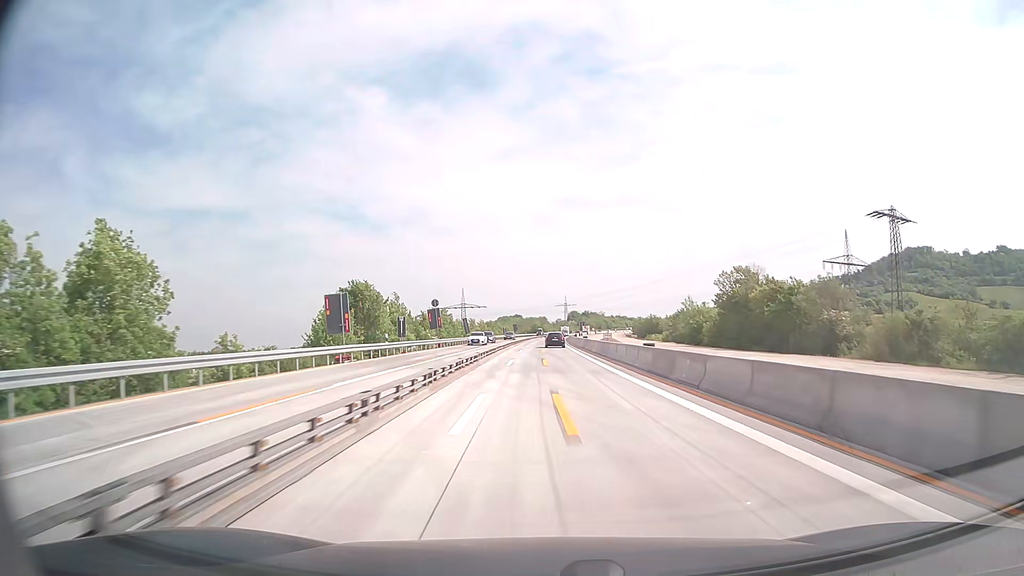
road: motorway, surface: concrete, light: Day
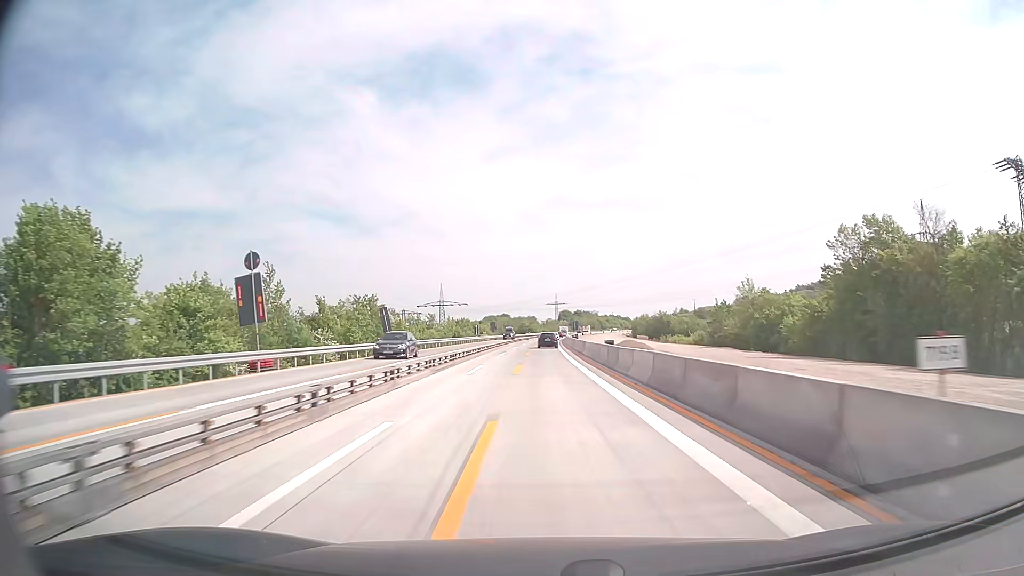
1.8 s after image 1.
(+0.4, +41.1) m; +1°
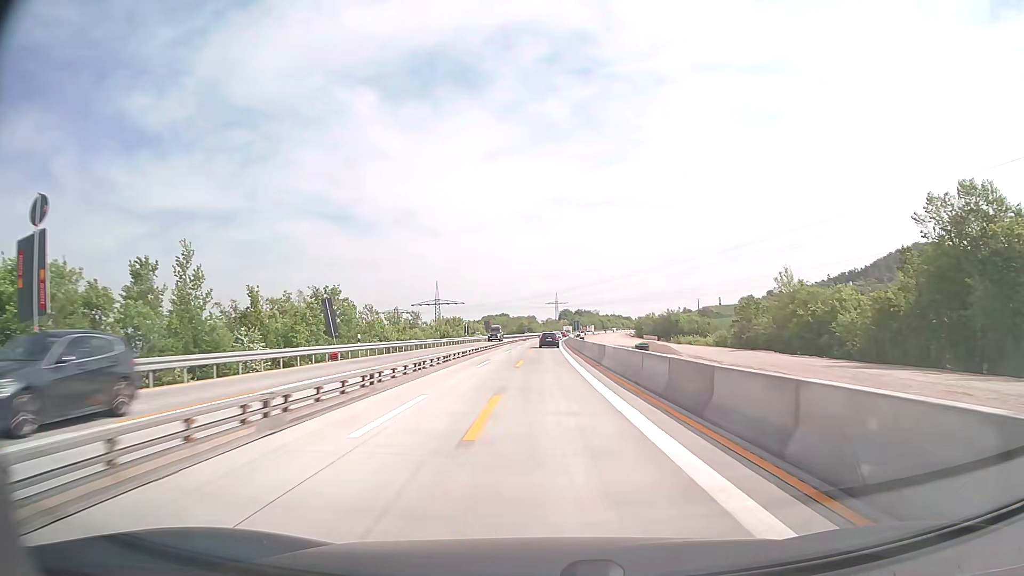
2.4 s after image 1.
(0.0, +13.5) m; 0°
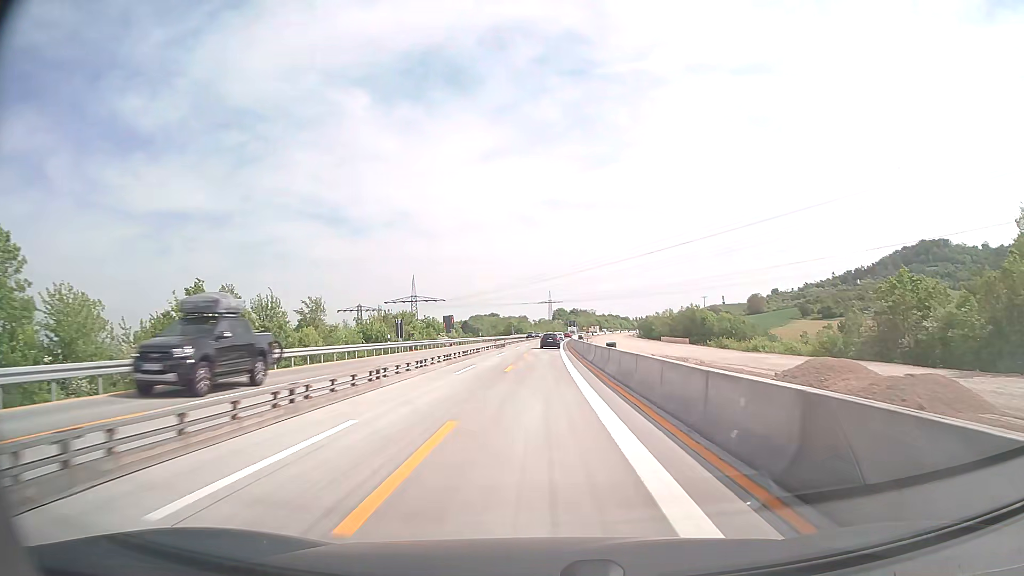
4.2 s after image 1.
(+0.2, +39.9) m; +1°
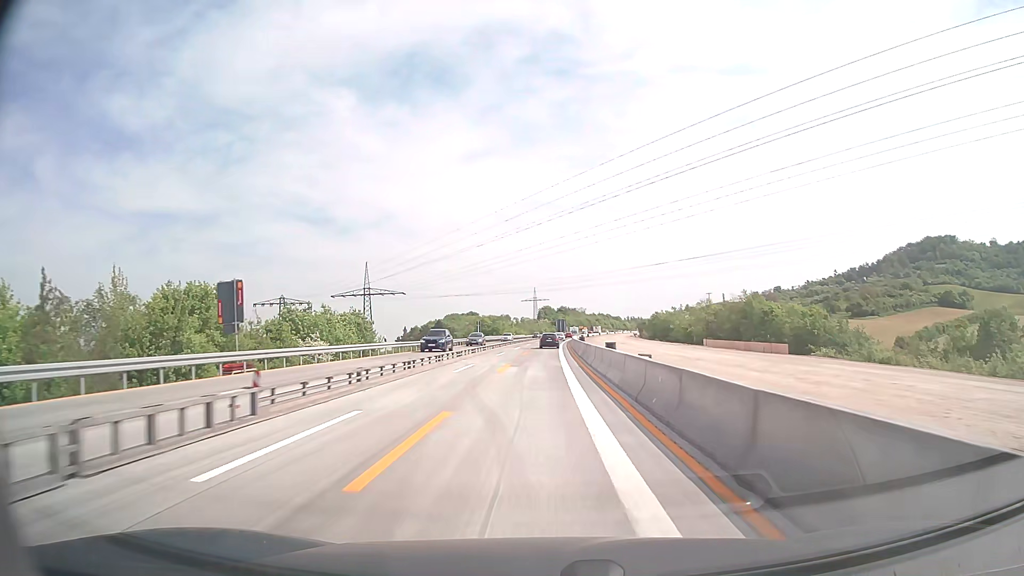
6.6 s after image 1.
(+0.5, +52.3) m; +1°
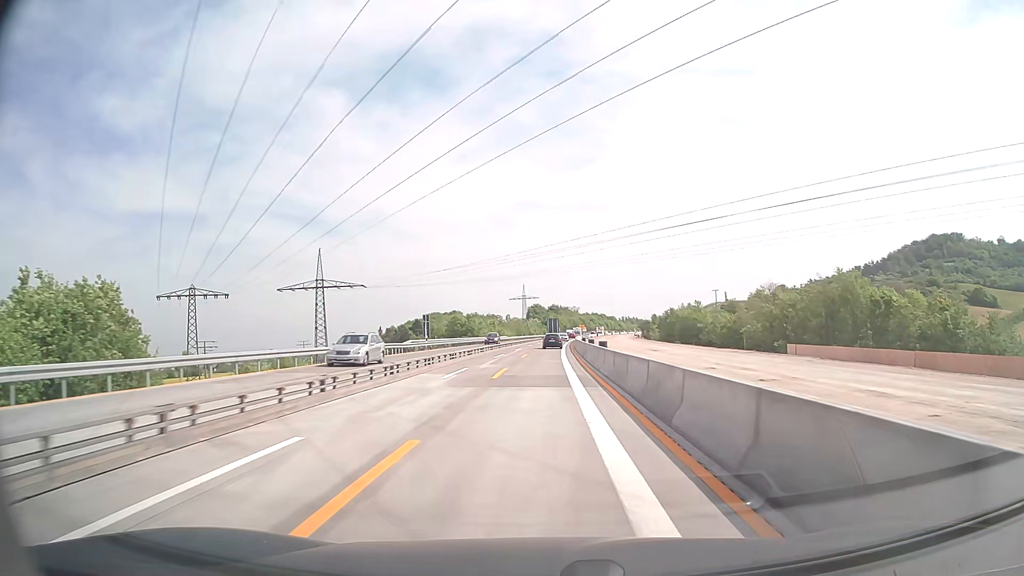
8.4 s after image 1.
(+0.2, +38.8) m; +1°
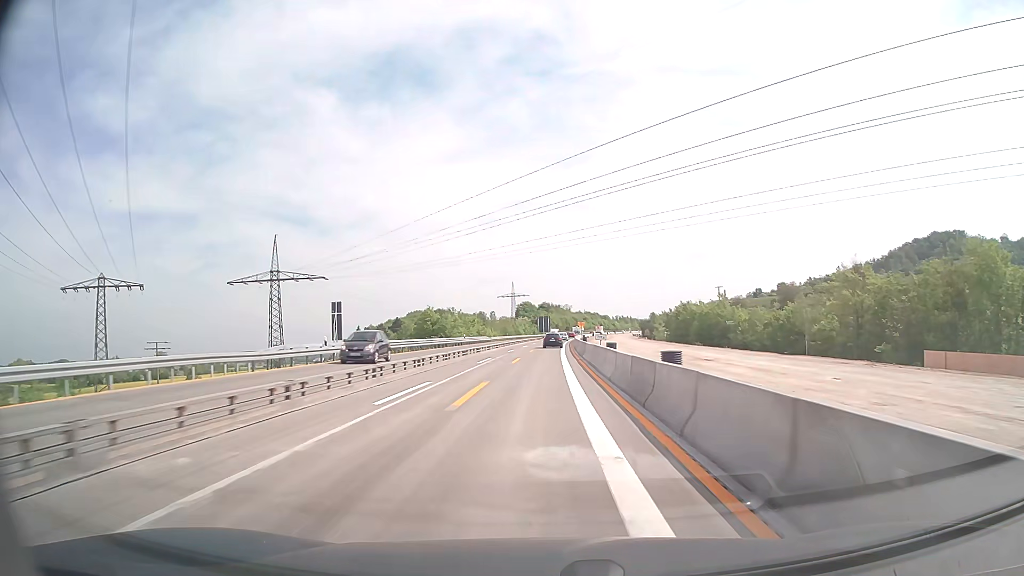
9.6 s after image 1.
(+0.2, +25.7) m; +1°
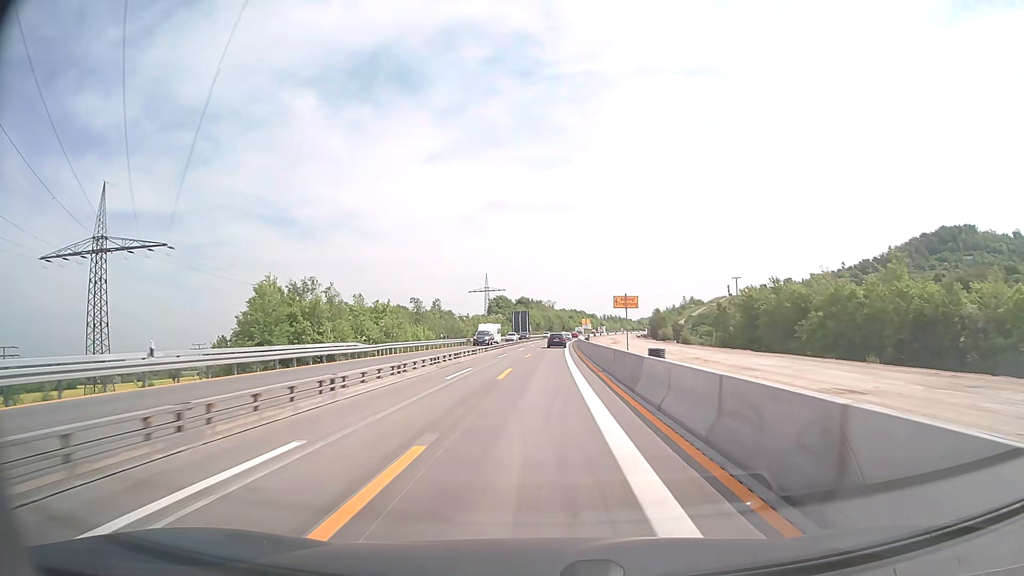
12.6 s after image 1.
(+0.9, +64.0) m; +2°
(0, +10) (0, +20) (0, +30) (0, +40) (+1, +50) (+1, +60) (+1, +70) (+2, +80) (+2, +90) (+3, +100) m
